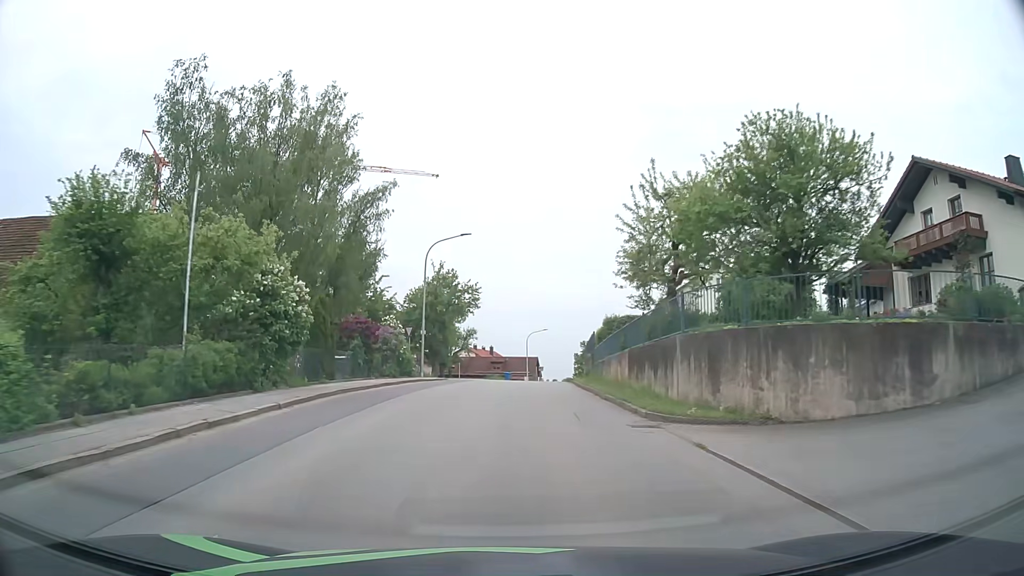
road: tertiary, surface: asphalt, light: Day
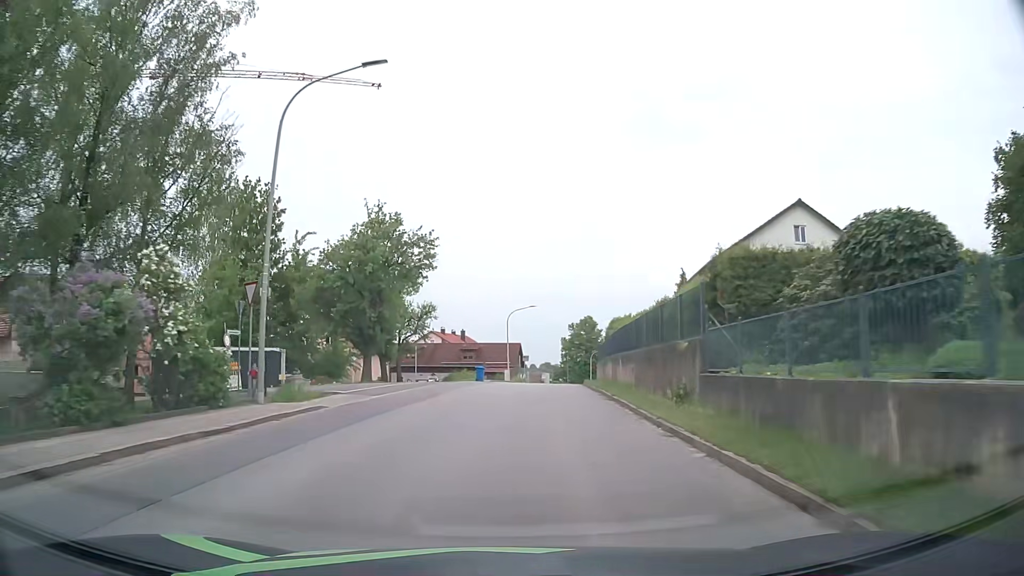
(+0.3, +23.0) m; +2°
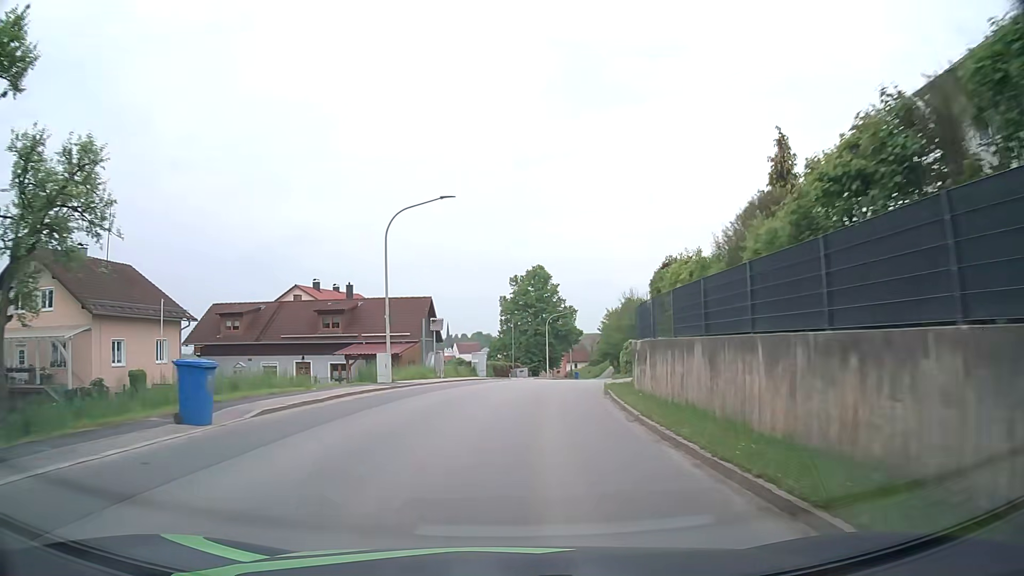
(+2.2, +38.9) m; +6°
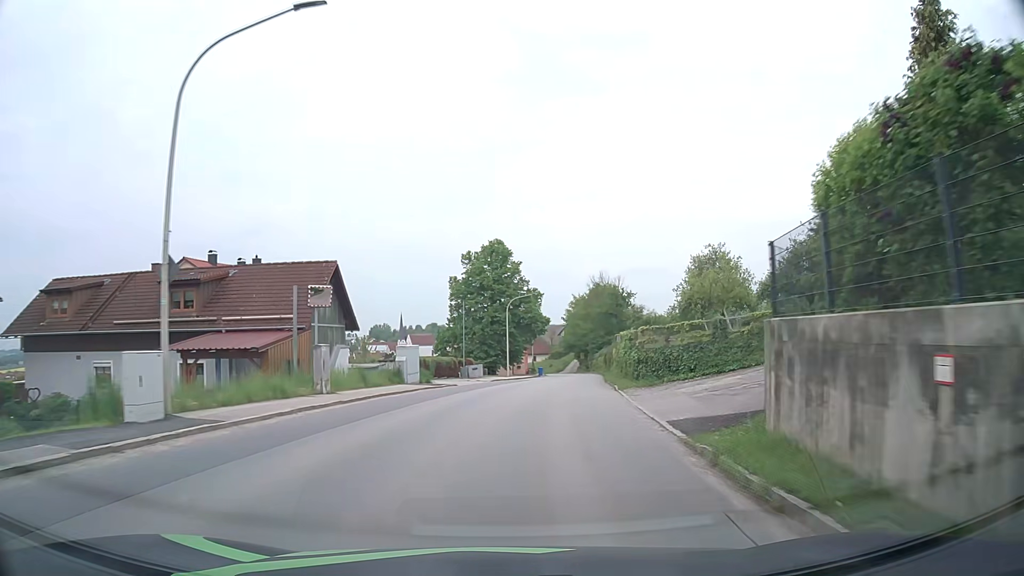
(+0.3, +15.8) m; +3°
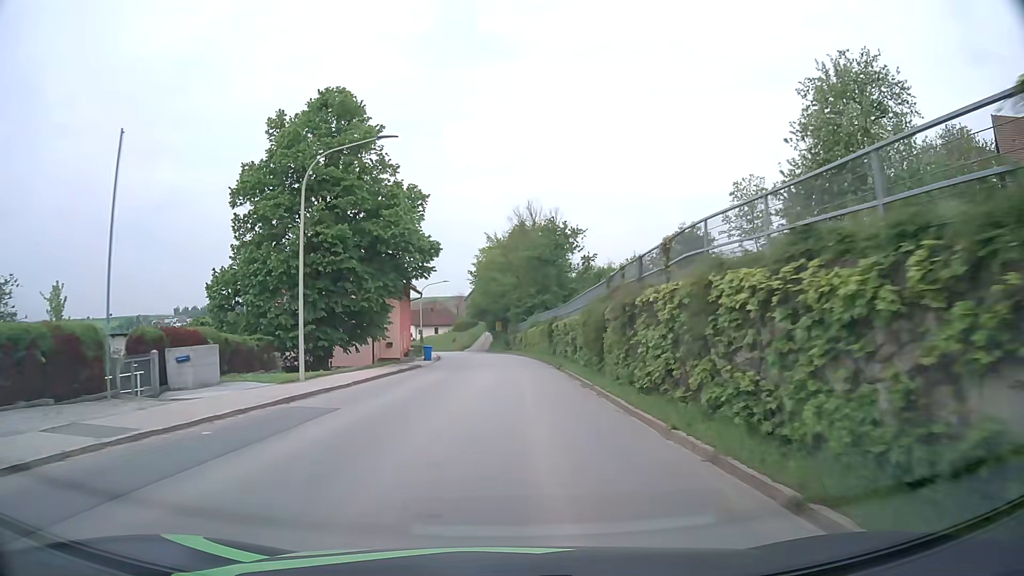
(+3.3, +39.5) m; +8°
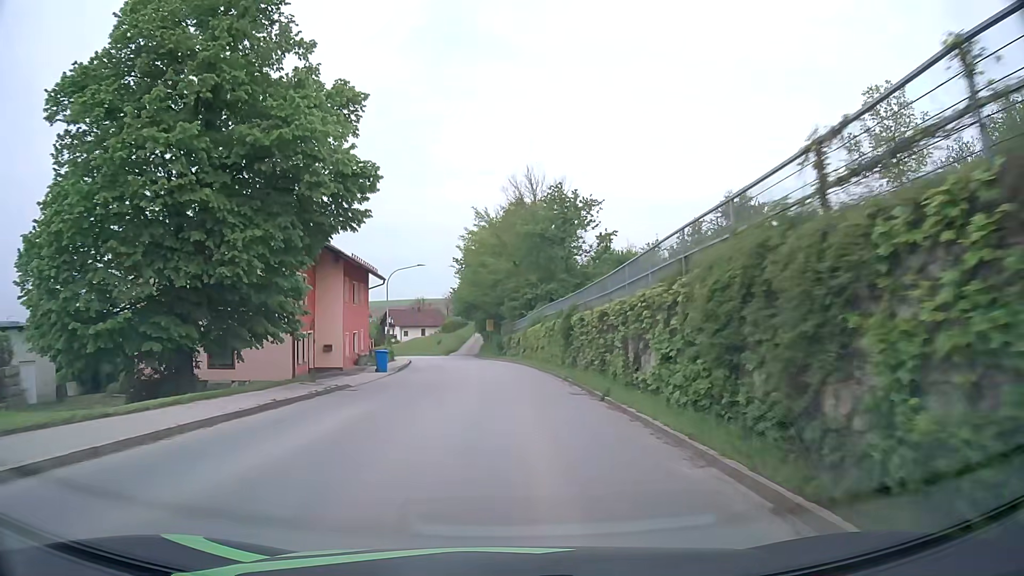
(0.0, +15.8) m; 0°
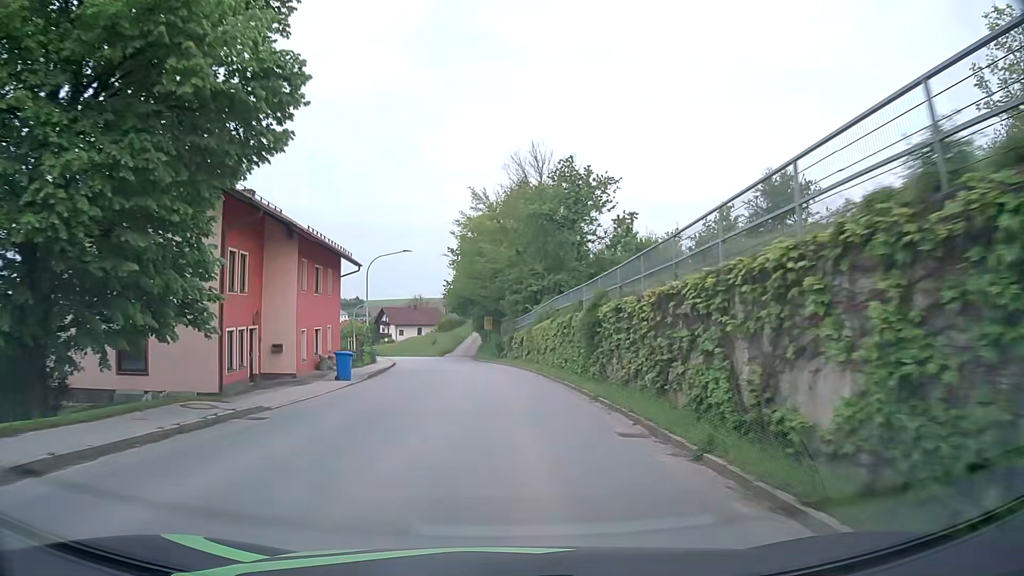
(0.0, +7.8) m; 0°
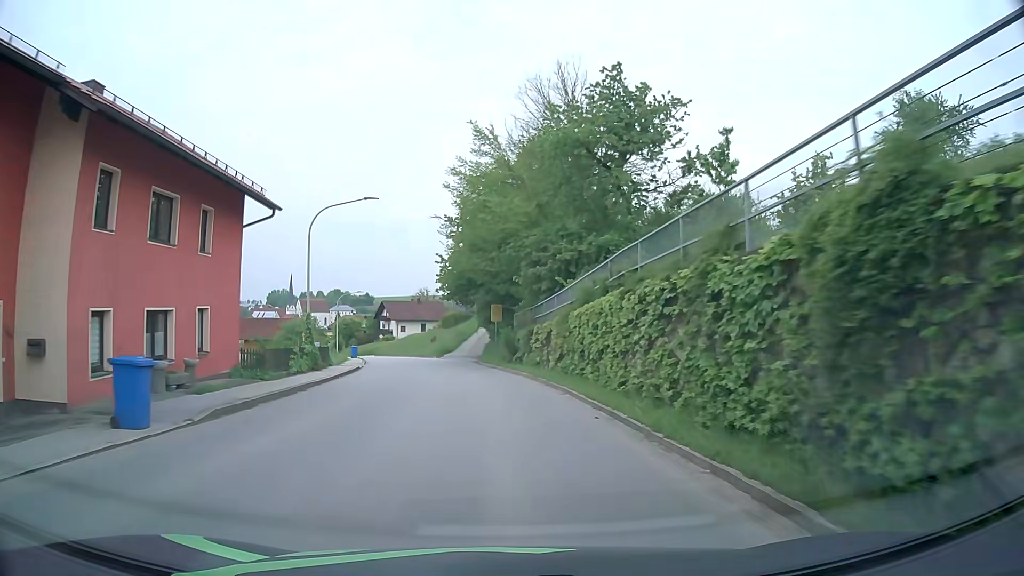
(0.0, +15.5) m; -1°
(0, +10) (-1, +20) (-2, +30) (-3, +40) (-5, +50) (-7, +59) (-10, +69) (-13, +79) (-16, +88) (-20, +97) m
